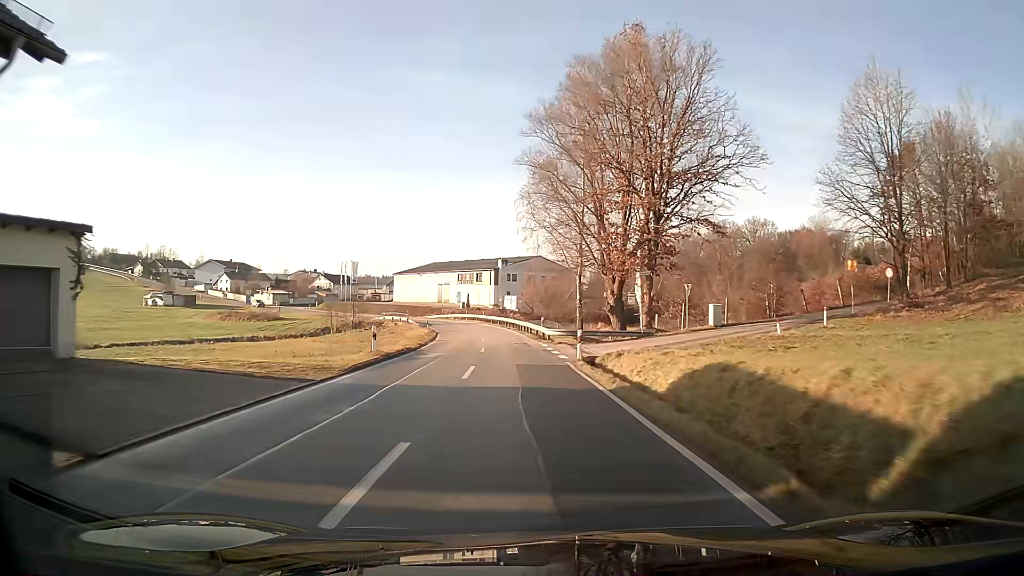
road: tertiary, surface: asphalt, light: Day
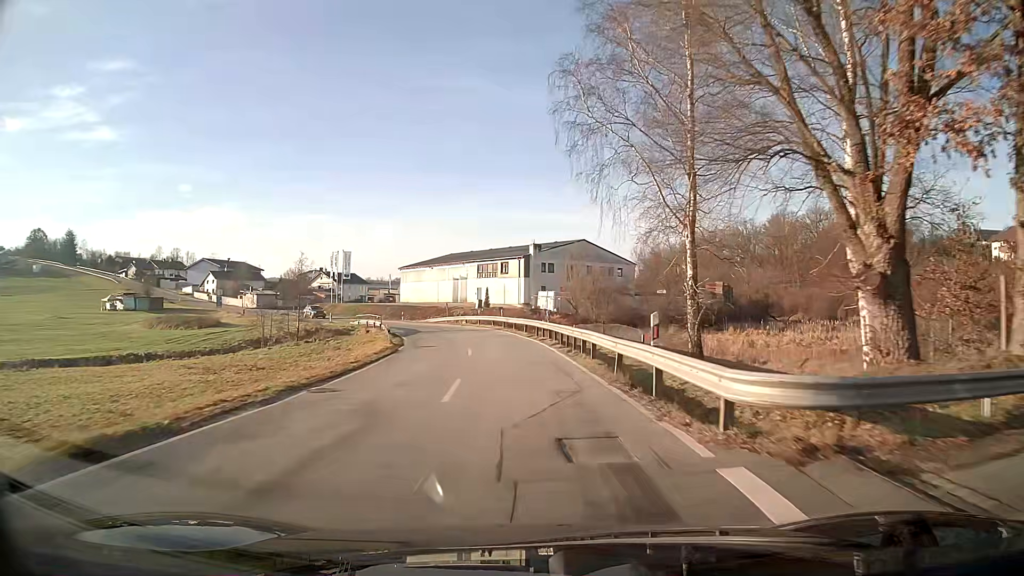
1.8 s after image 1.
(-0.8, +28.6) m; -3°
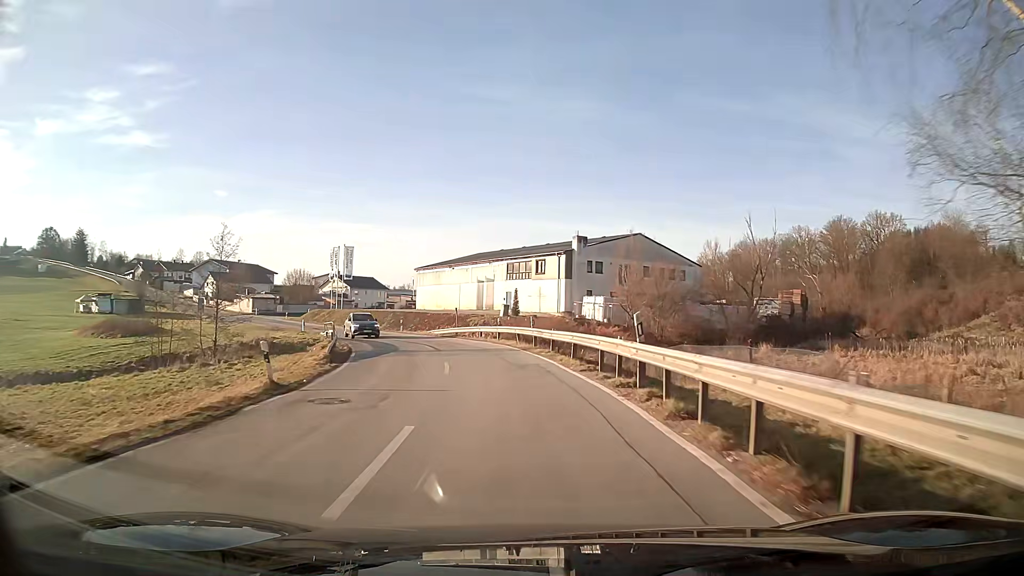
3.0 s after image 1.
(-0.5, +18.6) m; -4°
